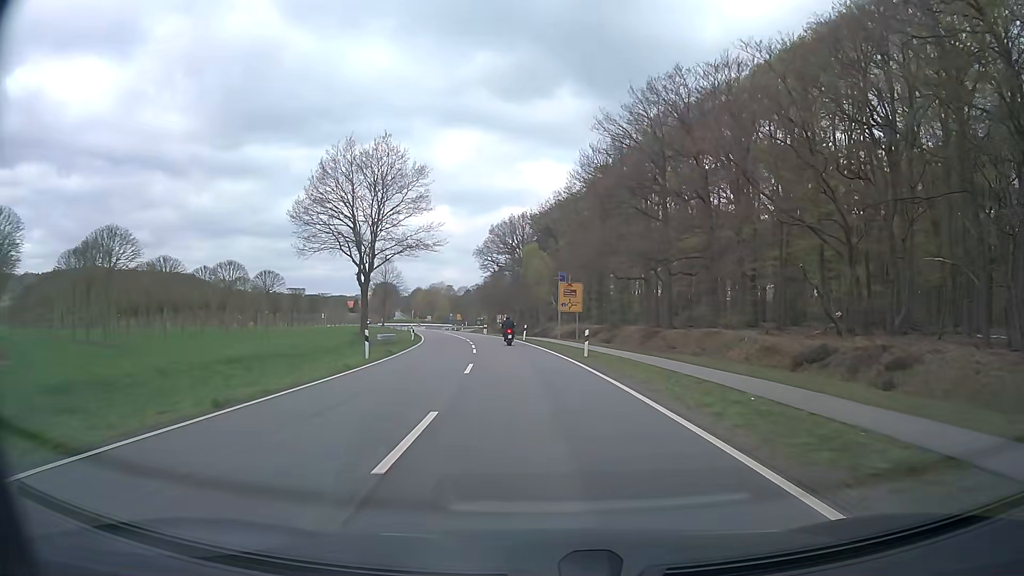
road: secondary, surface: asphalt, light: Day
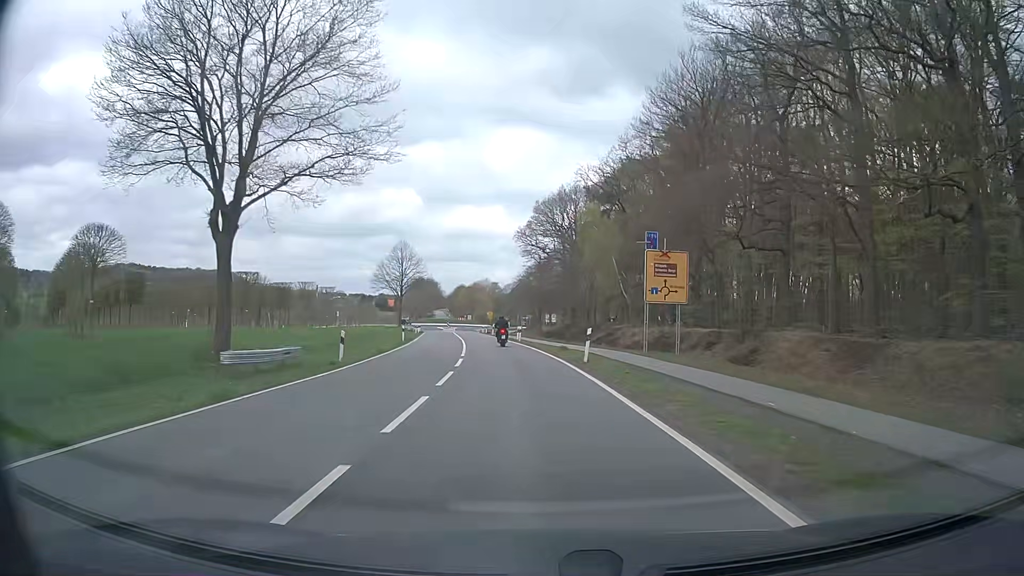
(-1.0, +27.8) m; -4°
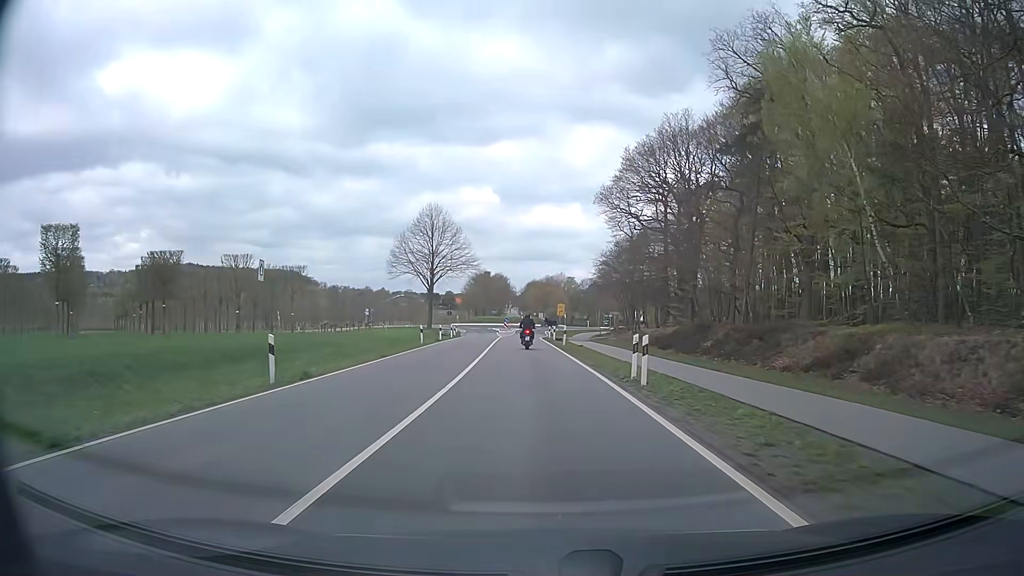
(-1.9, +33.7) m; -7°
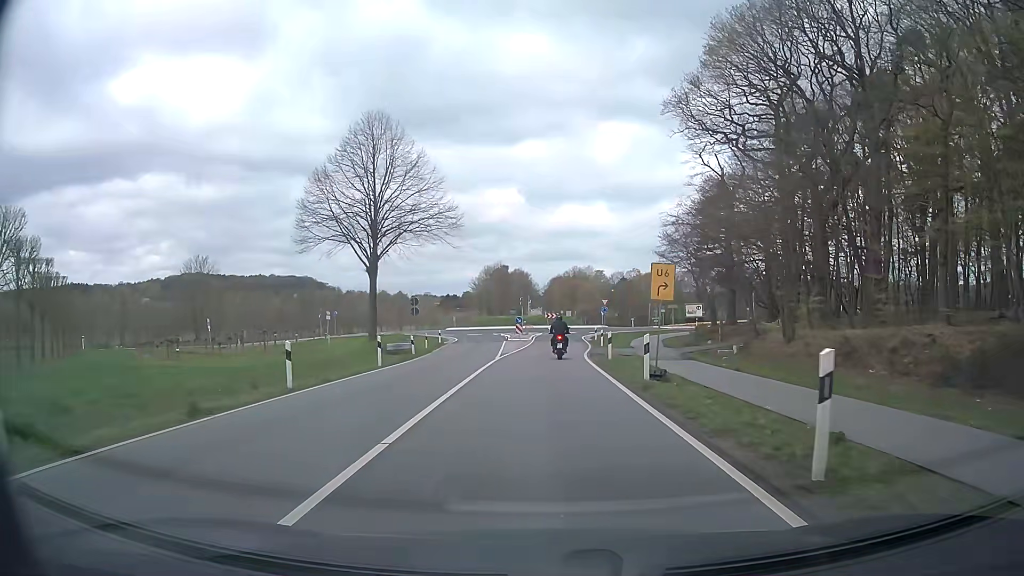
(-0.6, +34.0) m; -2°
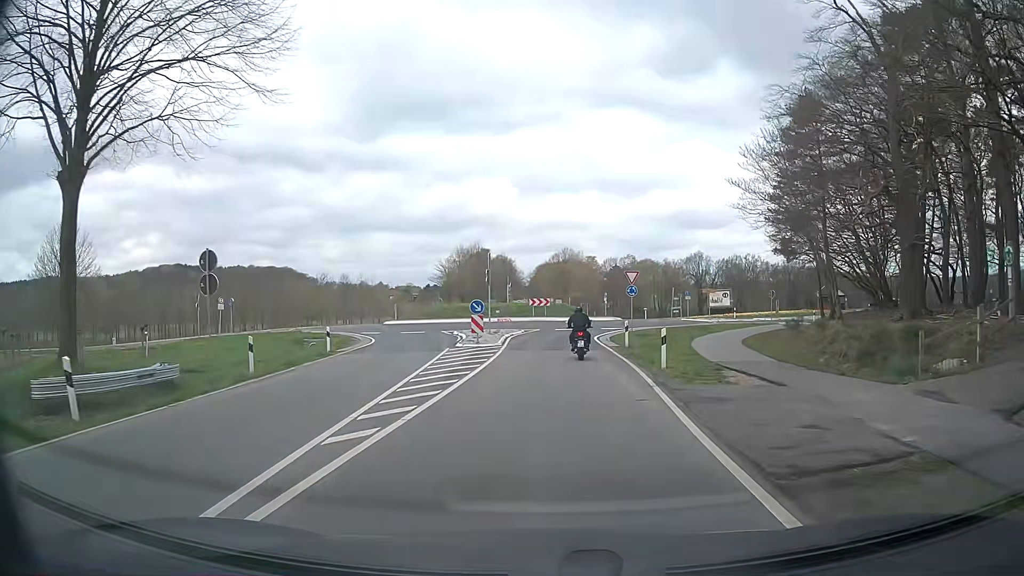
(+0.1, +26.5) m; +1°
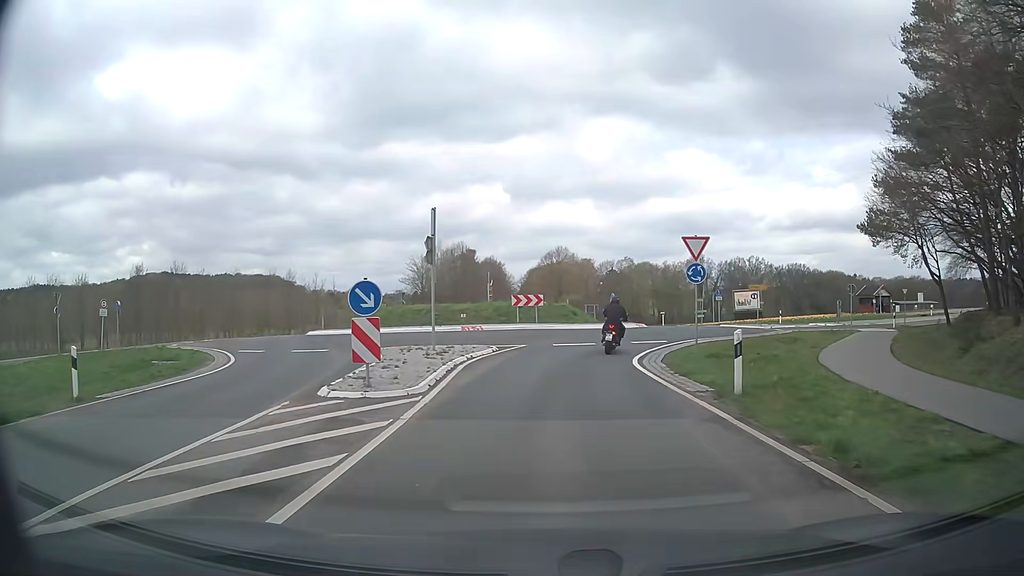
(+0.1, +17.1) m; +1°
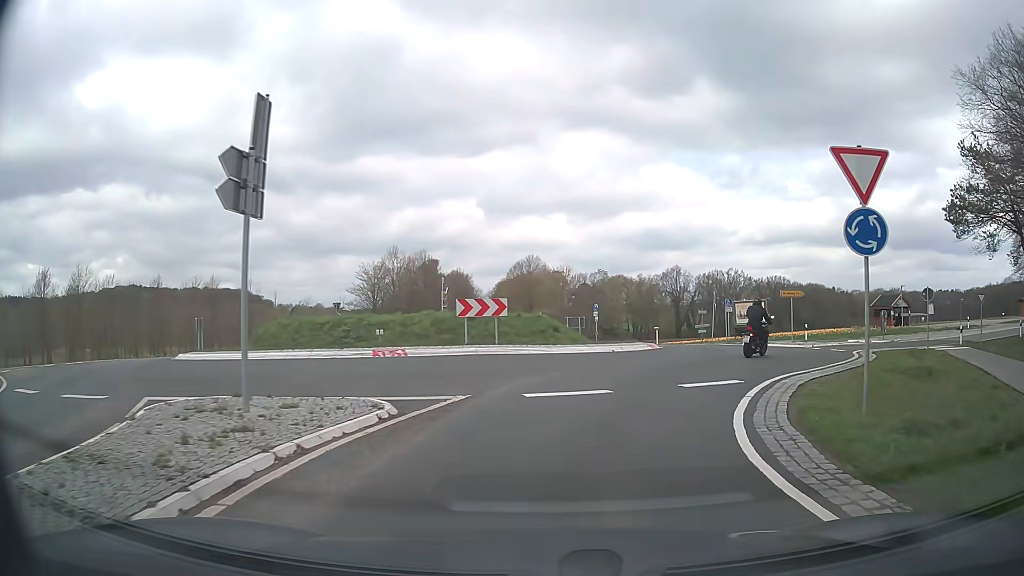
(+0.1, +12.1) m; +2°
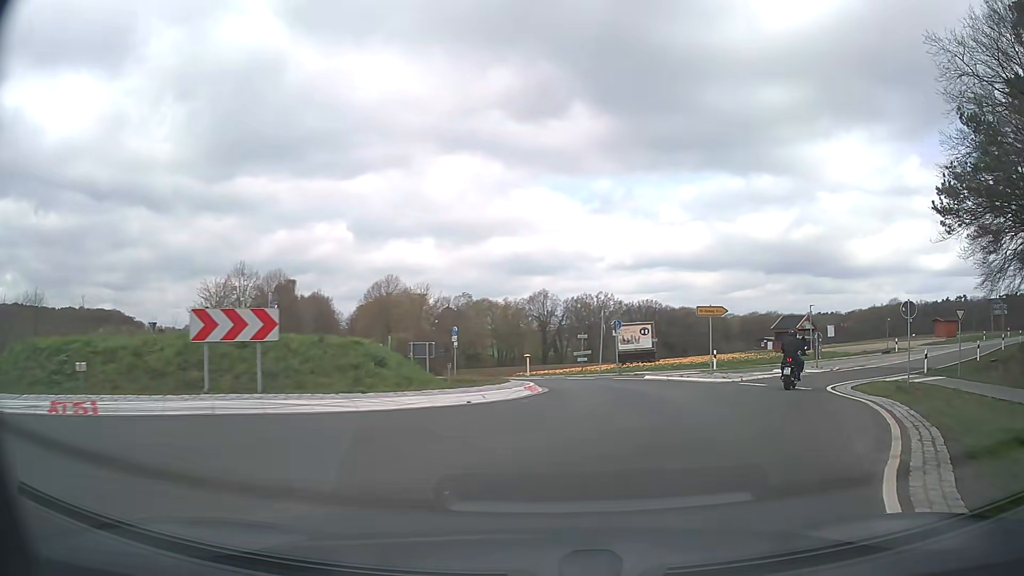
(+0.8, +9.3) m; +11°
(+2, +10) (+6, +19) (+12, +27) (+20, +33) (+28, +39) (+36, +45) (+44, +50) (+53, +56) (+61, +61) (+70, +66) m
